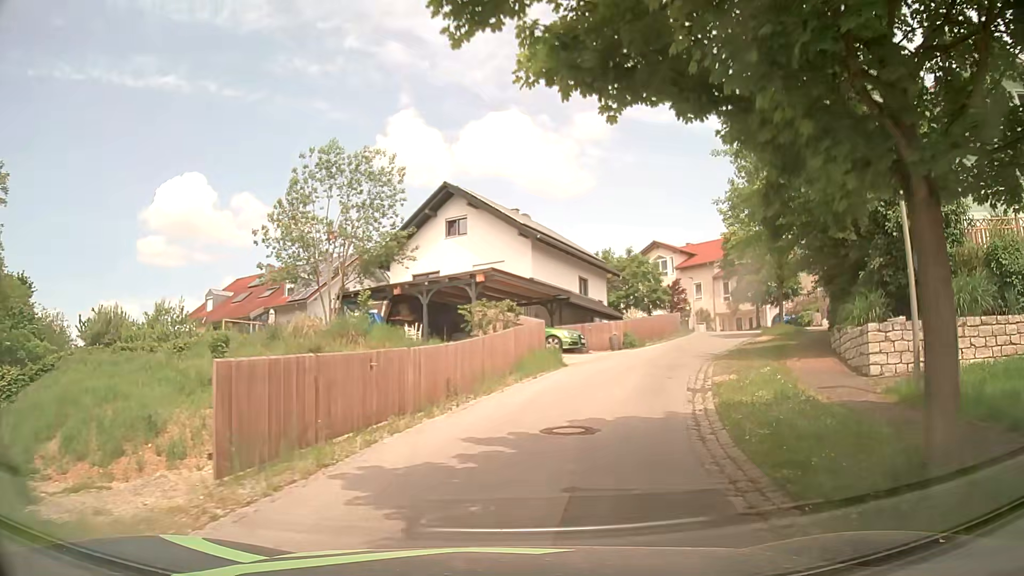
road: residential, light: Day
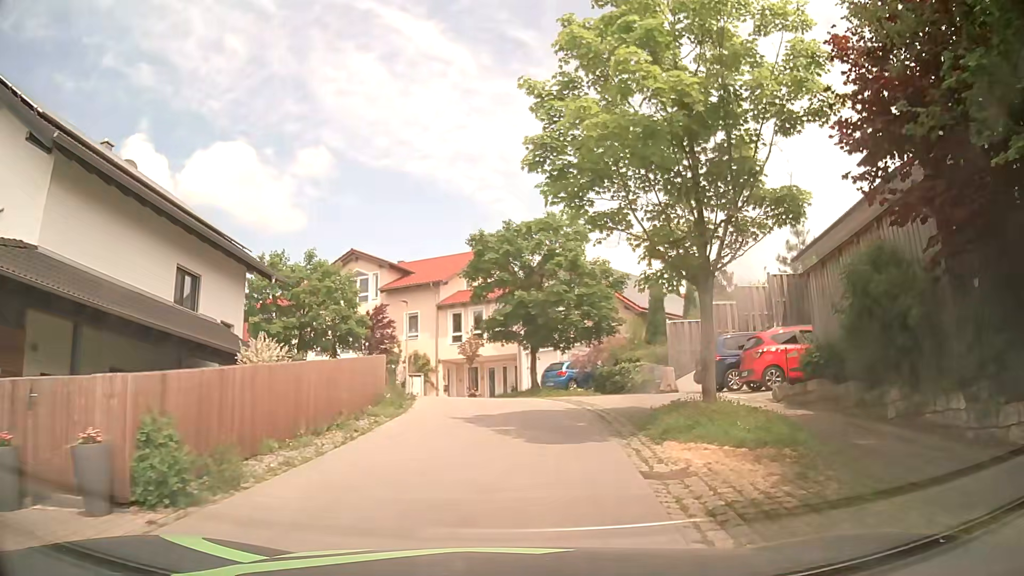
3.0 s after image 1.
(+4.8, +20.8) m; +26°
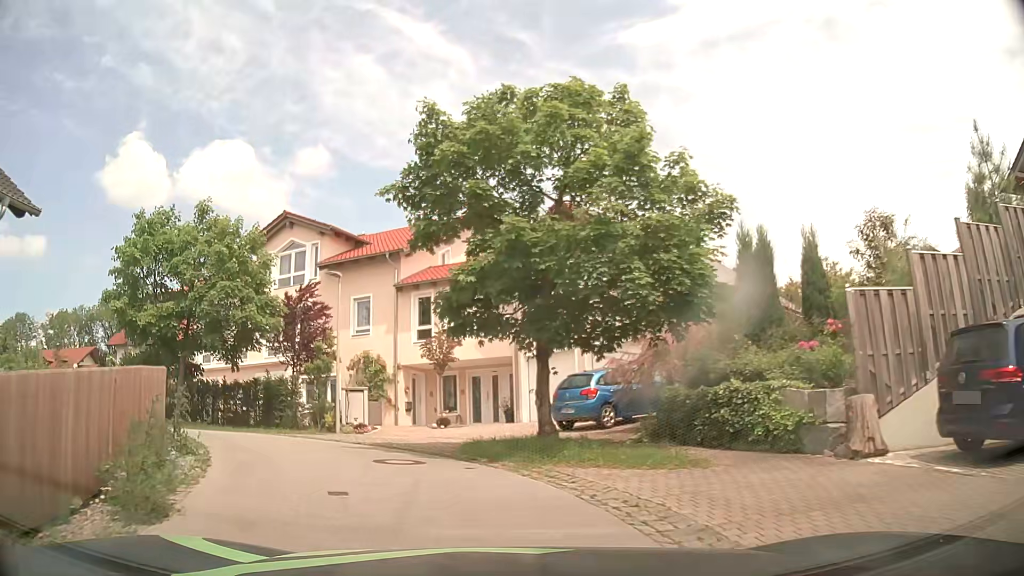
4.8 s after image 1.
(+0.4, +12.9) m; +1°
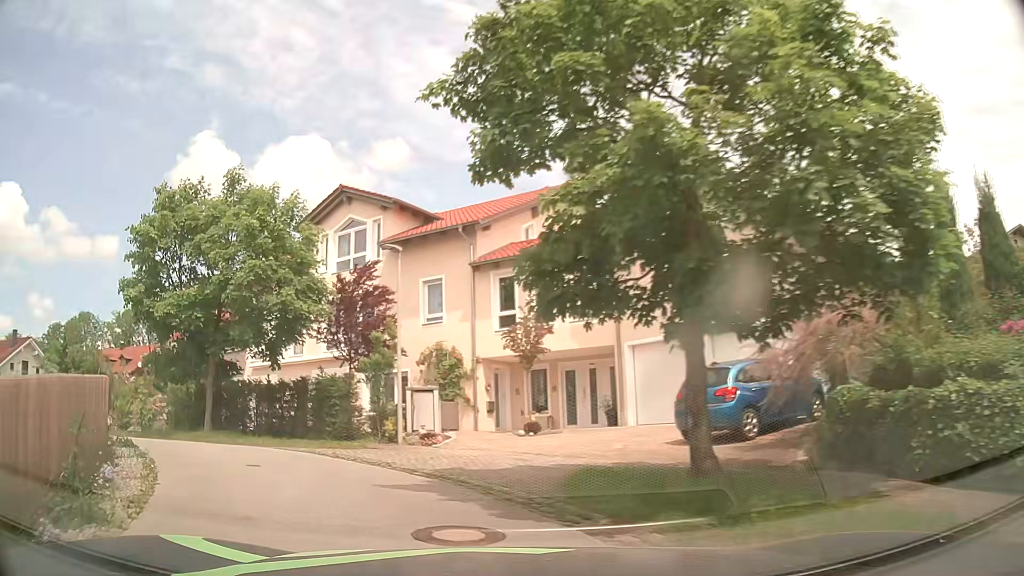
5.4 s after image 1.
(-0.3, +4.4) m; -7°
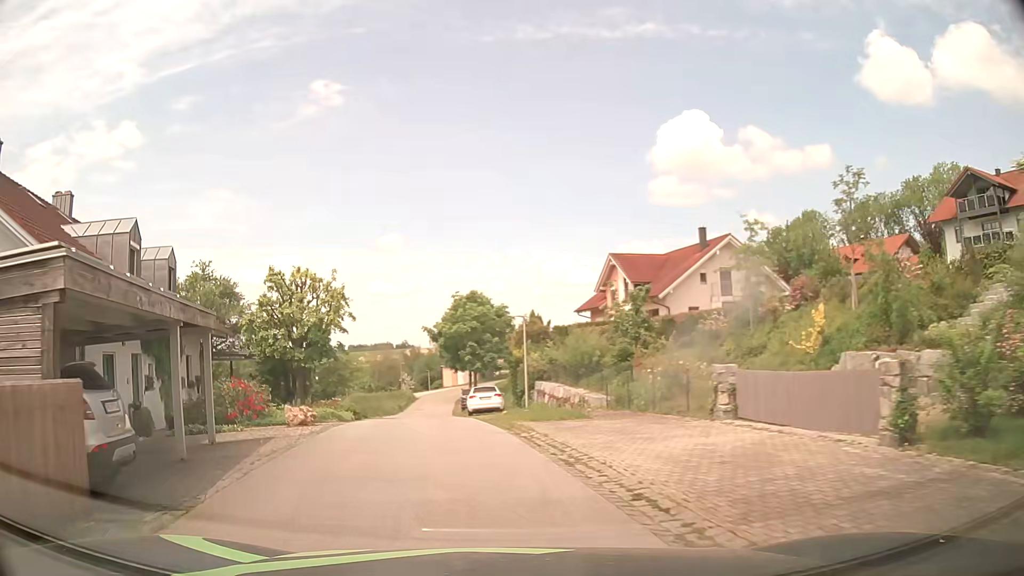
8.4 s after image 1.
(-11.7, +17.9) m; -64°
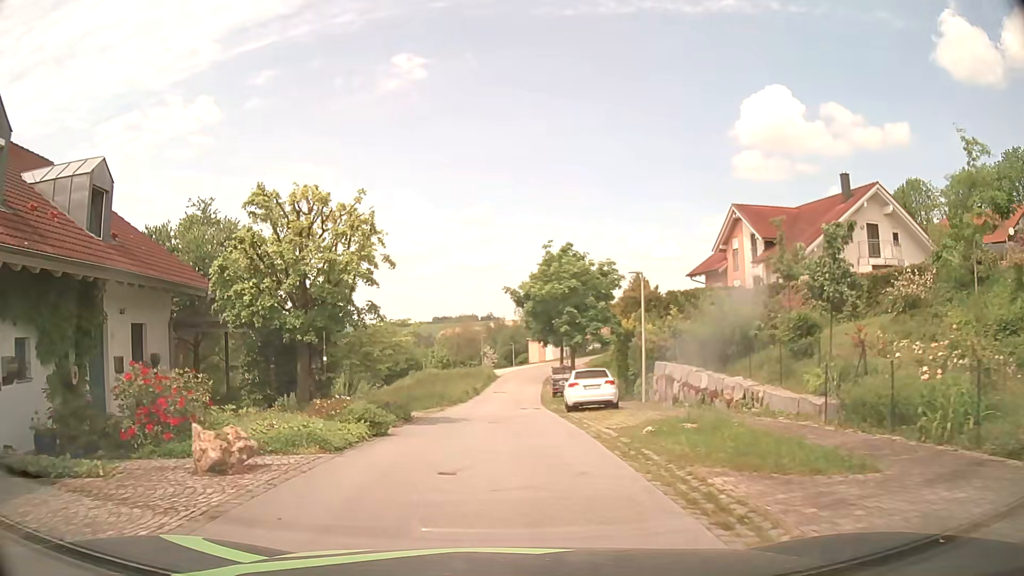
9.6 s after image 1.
(-1.0, +9.9) m; -8°
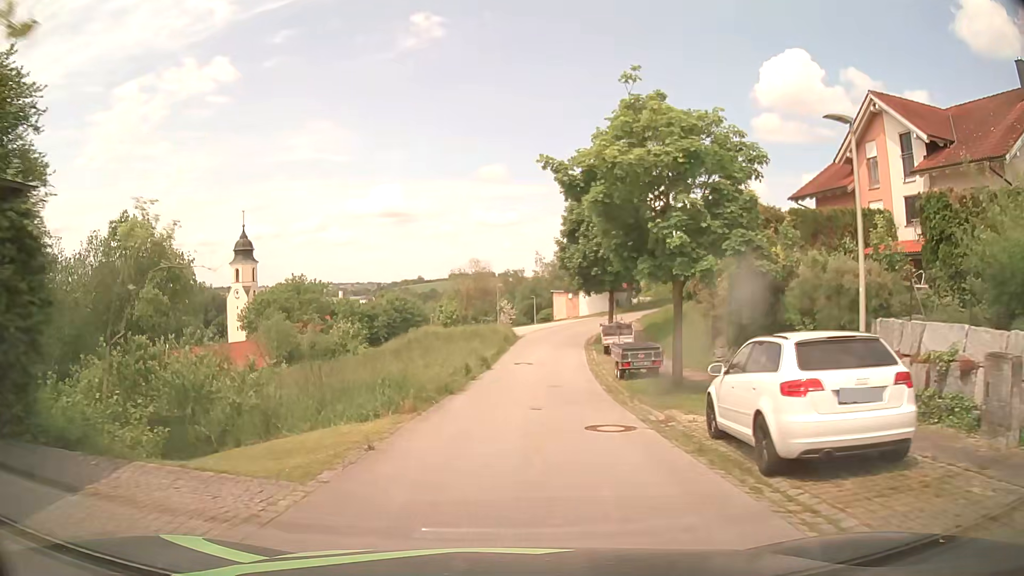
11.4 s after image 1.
(-0.5, +16.0) m; -2°
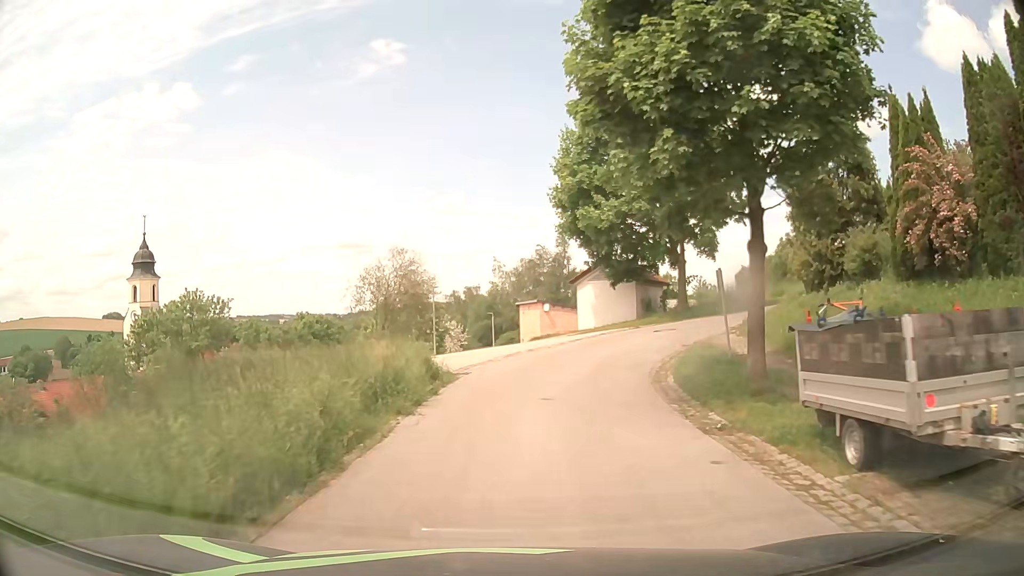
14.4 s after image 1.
(+0.9, +26.3) m; +4°
